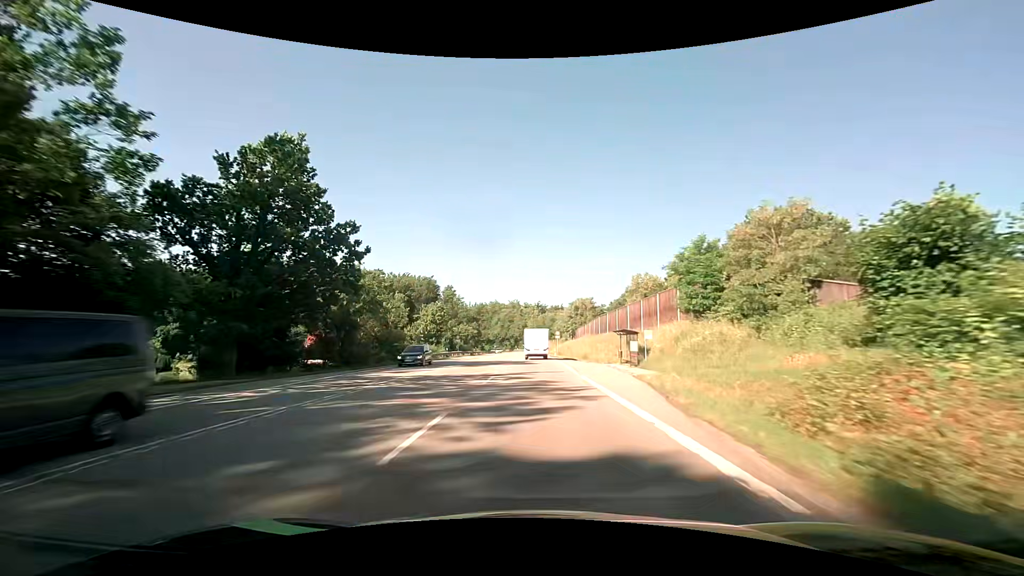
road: secondary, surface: asphalt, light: Day
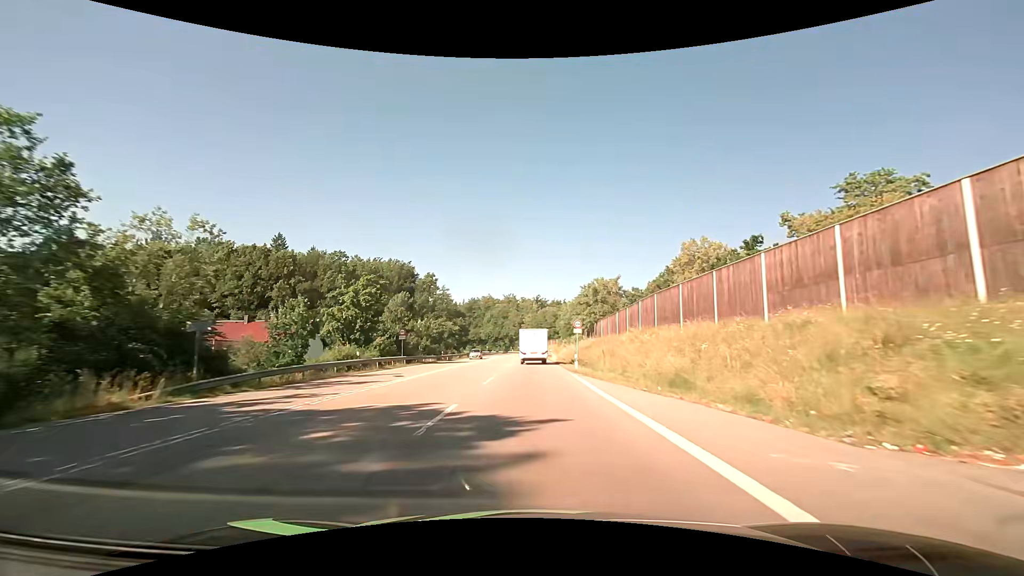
(+0.1, +33.2) m; 0°
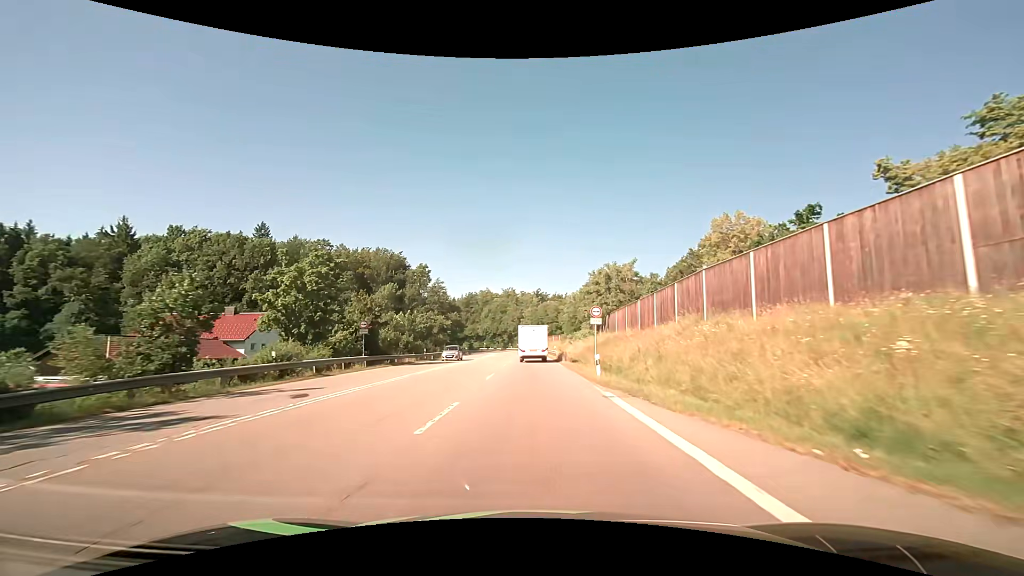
(0.0, +10.7) m; 0°
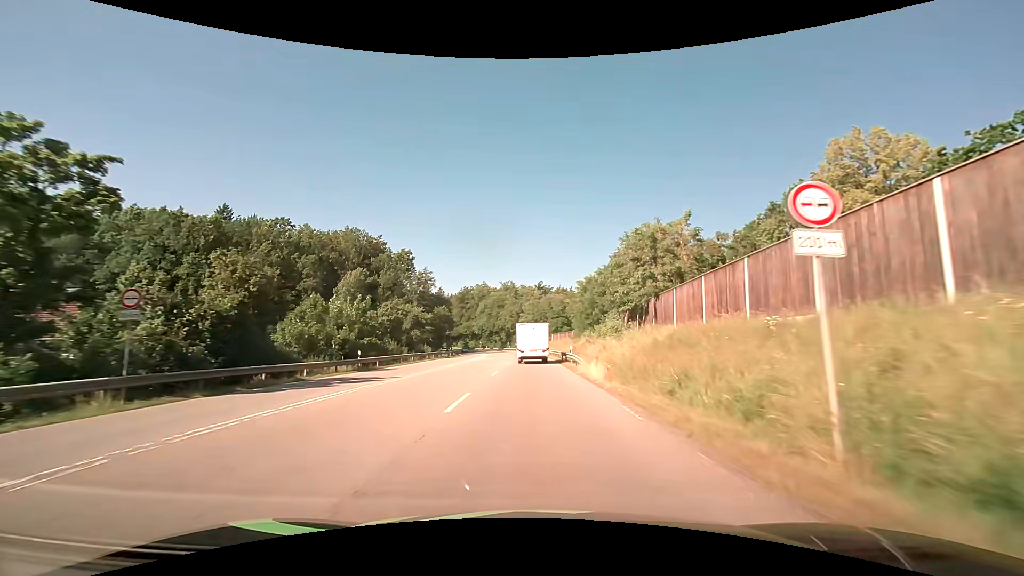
(0.0, +20.9) m; 0°
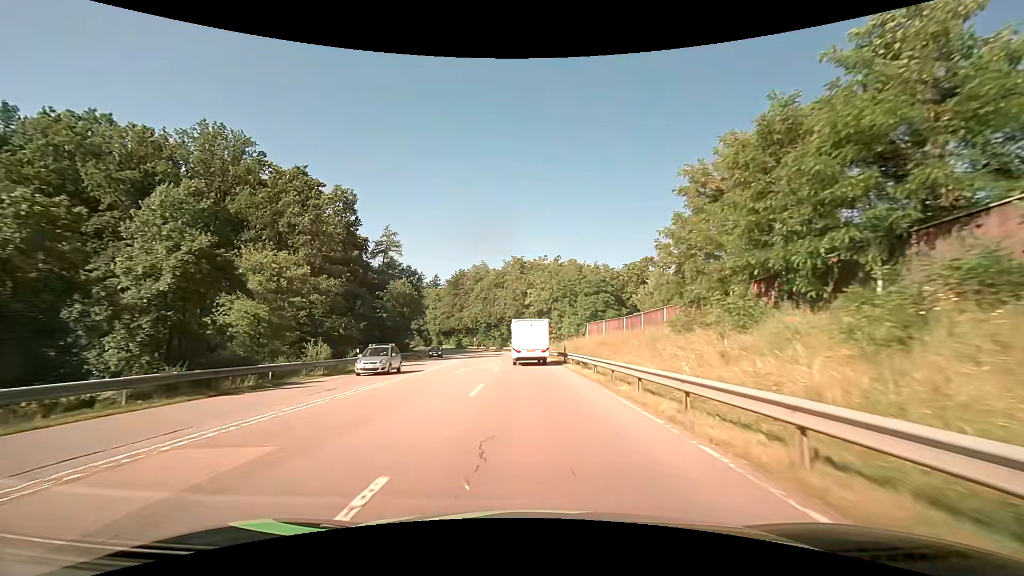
(-0.6, +47.5) m; -1°
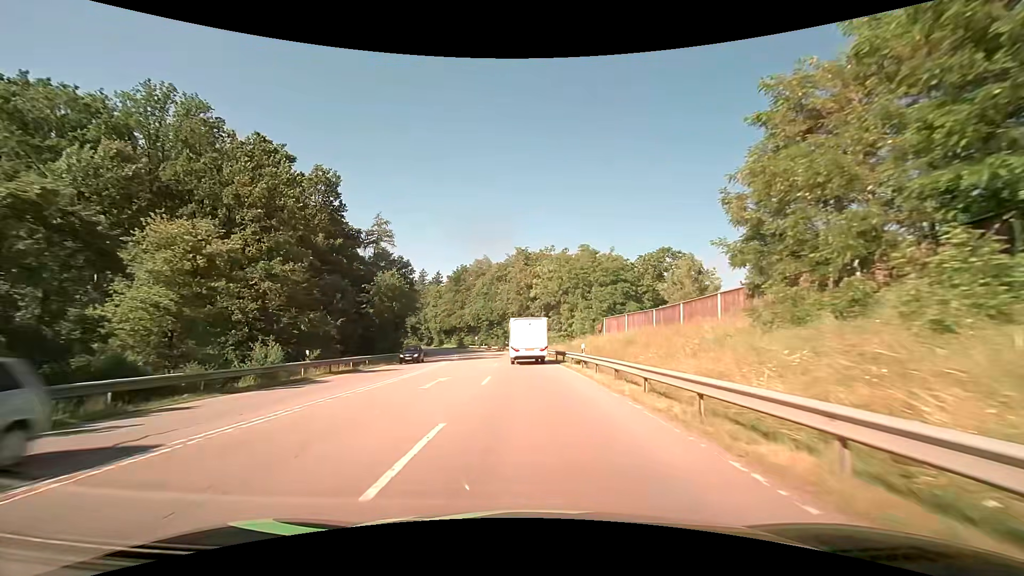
(0.0, +8.6) m; 0°
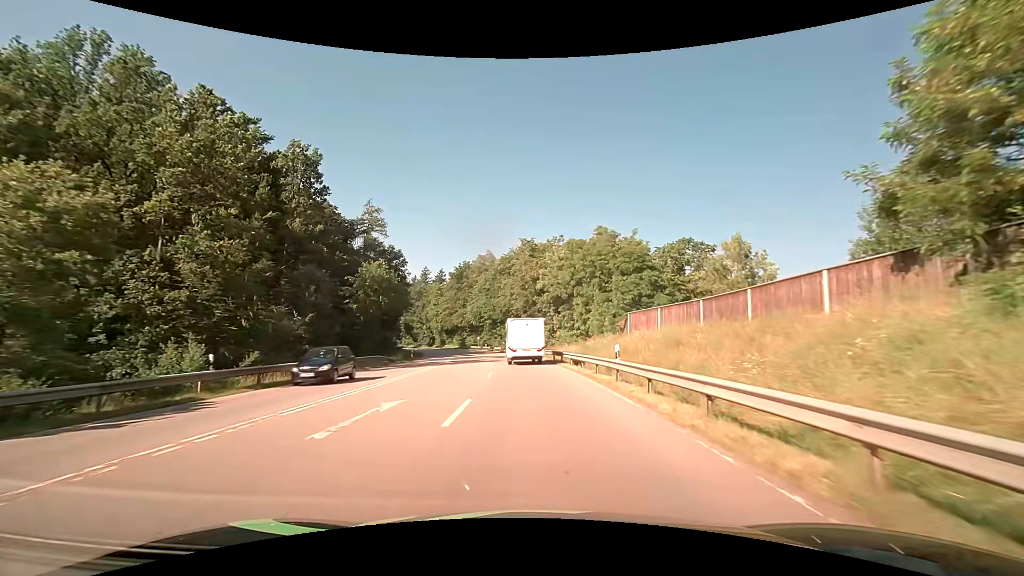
(-0.1, +8.3) m; -1°
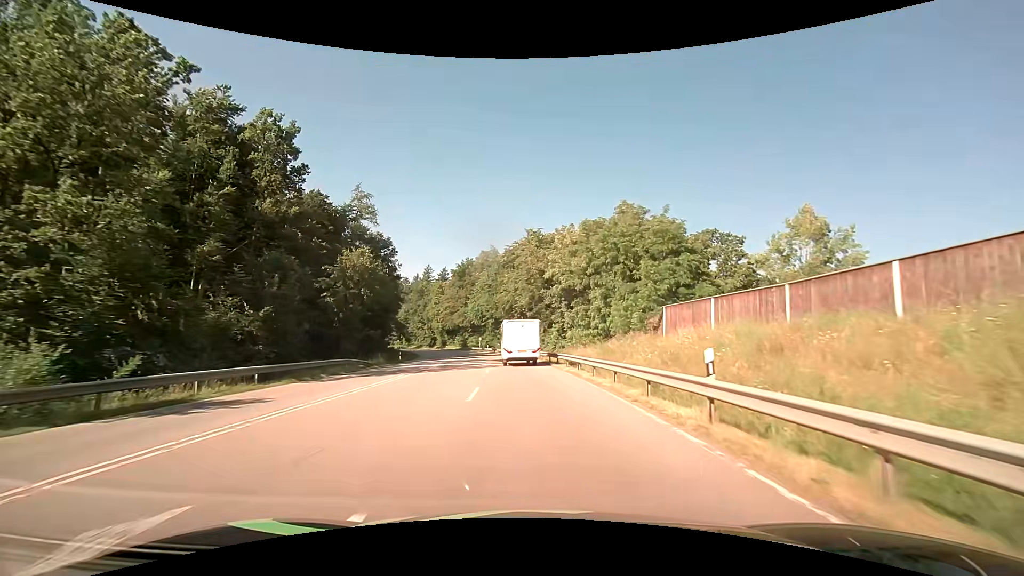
(-0.1, +8.1) m; -1°
(0, +10) (0, +20) (-1, +30) (-2, +40) (-3, +50) (-4, +60) (-6, +70) (-8, +79) (-10, +89) (-13, +99) m
